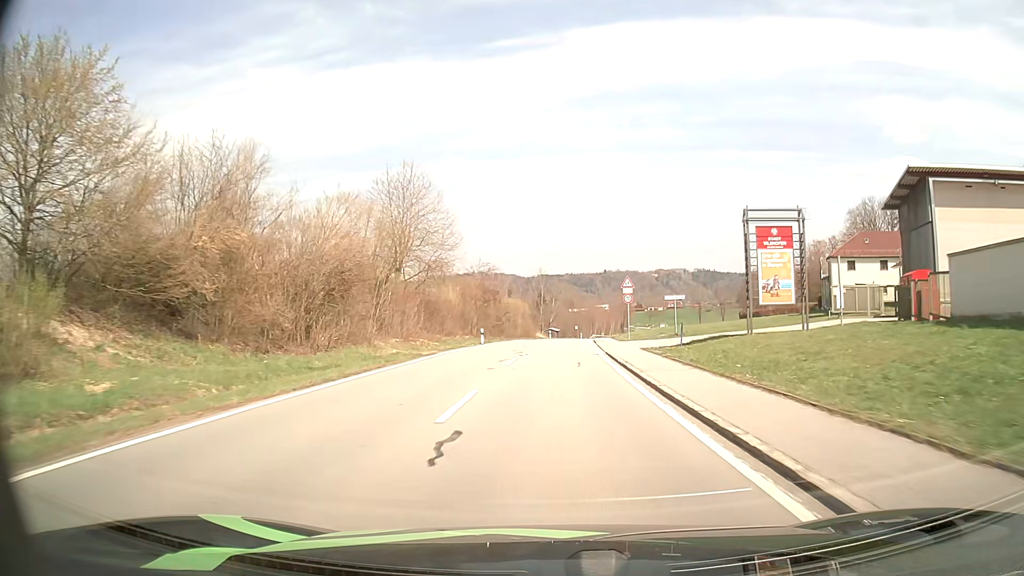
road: tertiary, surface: asphalt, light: Day
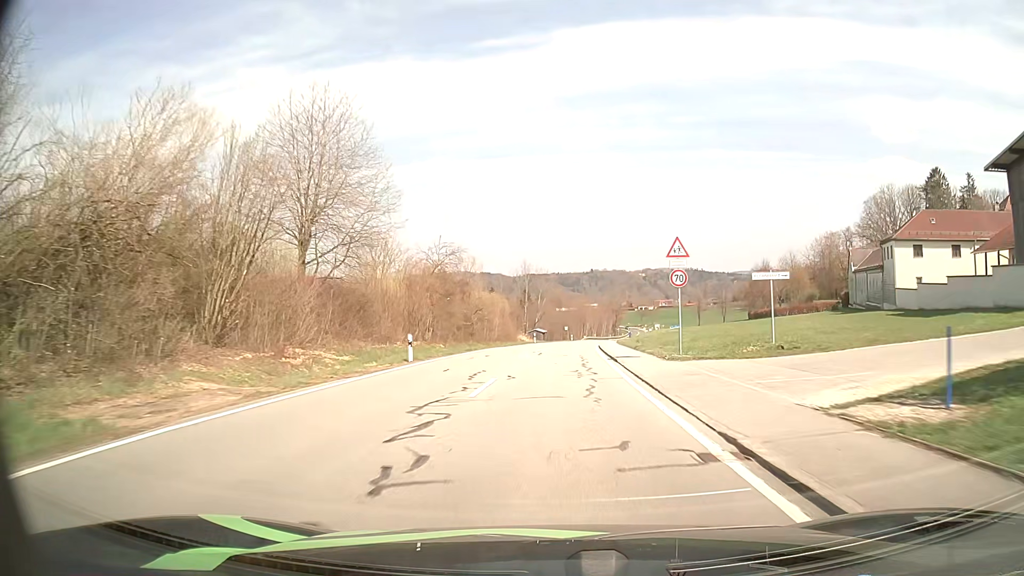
(+0.2, +20.5) m; +1°
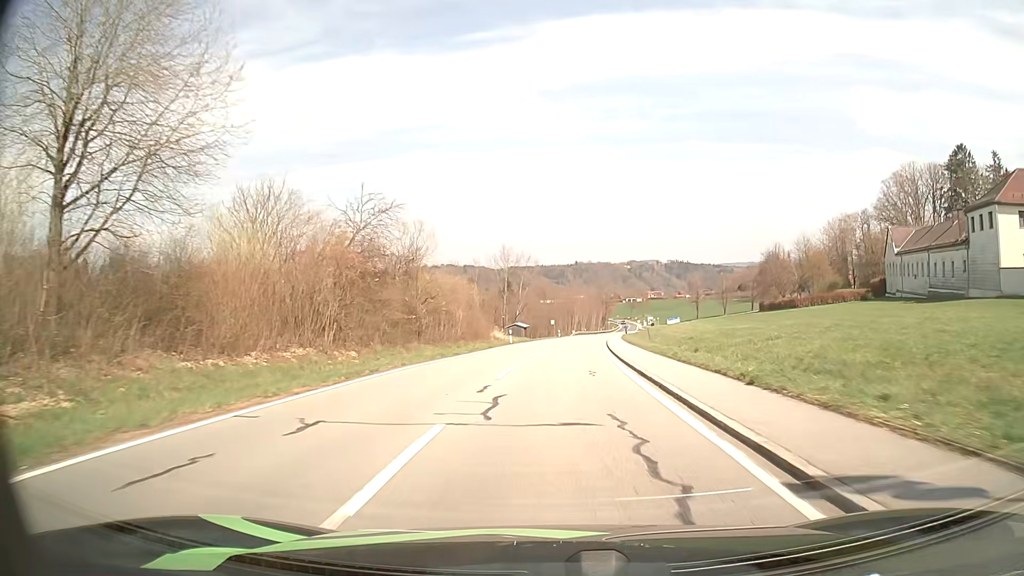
(+0.3, +20.7) m; +1°
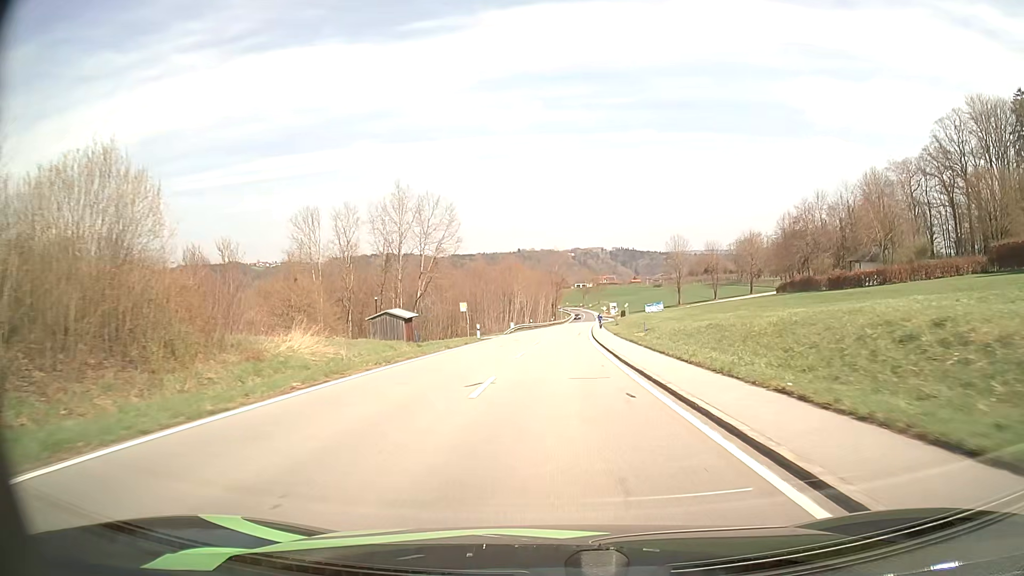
(+2.4, +52.1) m; +5°
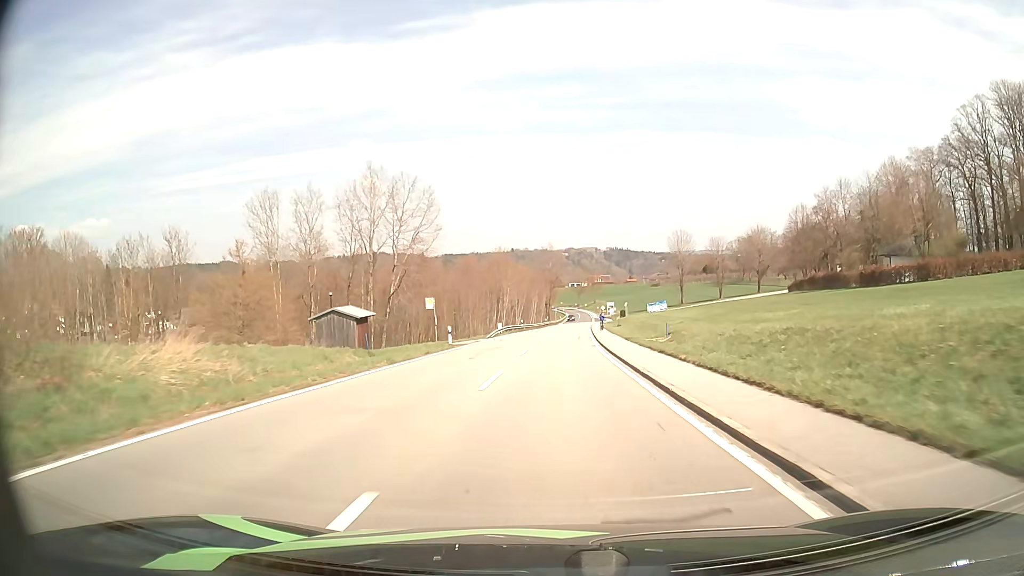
(0.0, +10.5) m; 0°
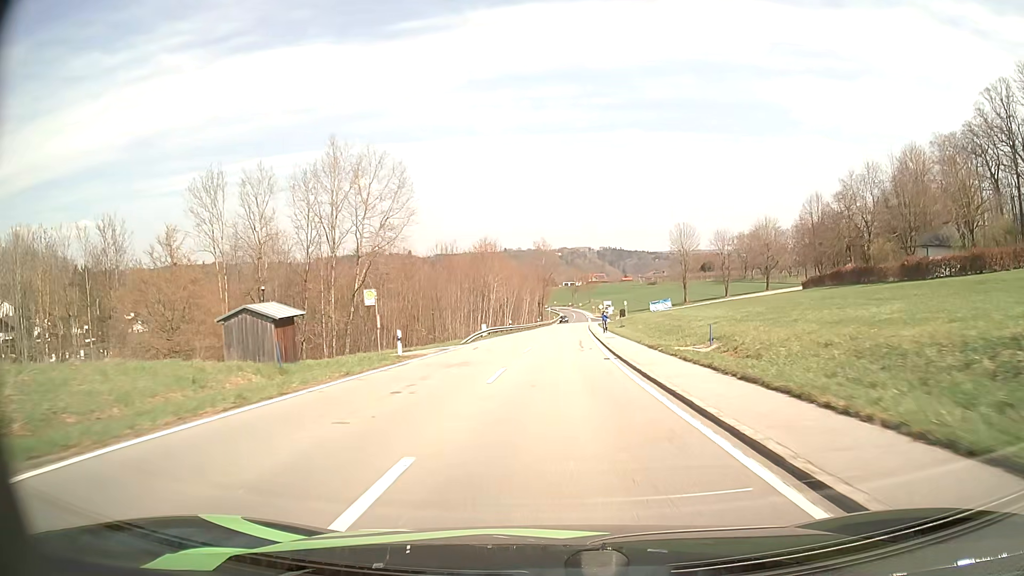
(+0.1, +10.6) m; +1°
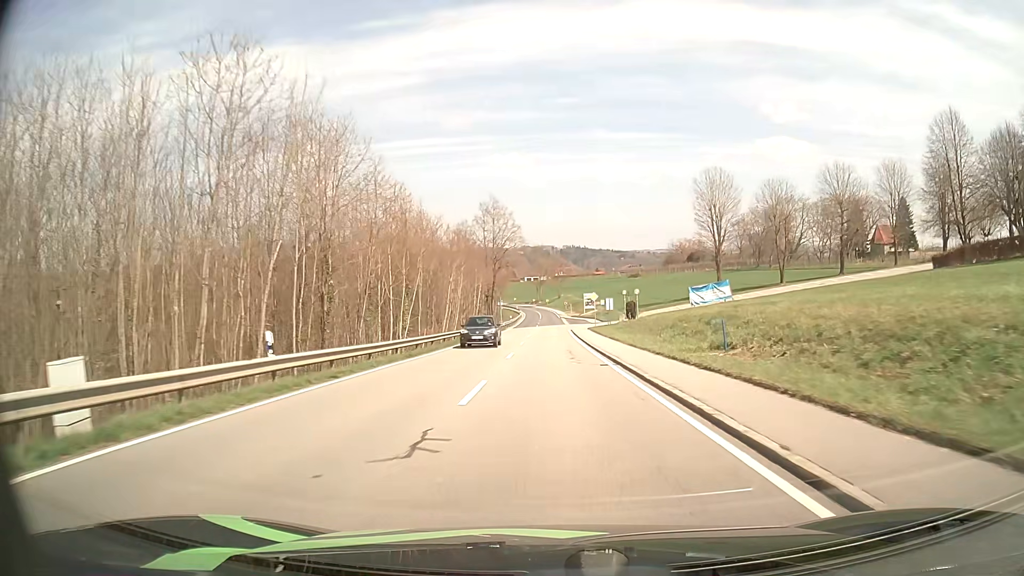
(+1.3, +51.8) m; +3°
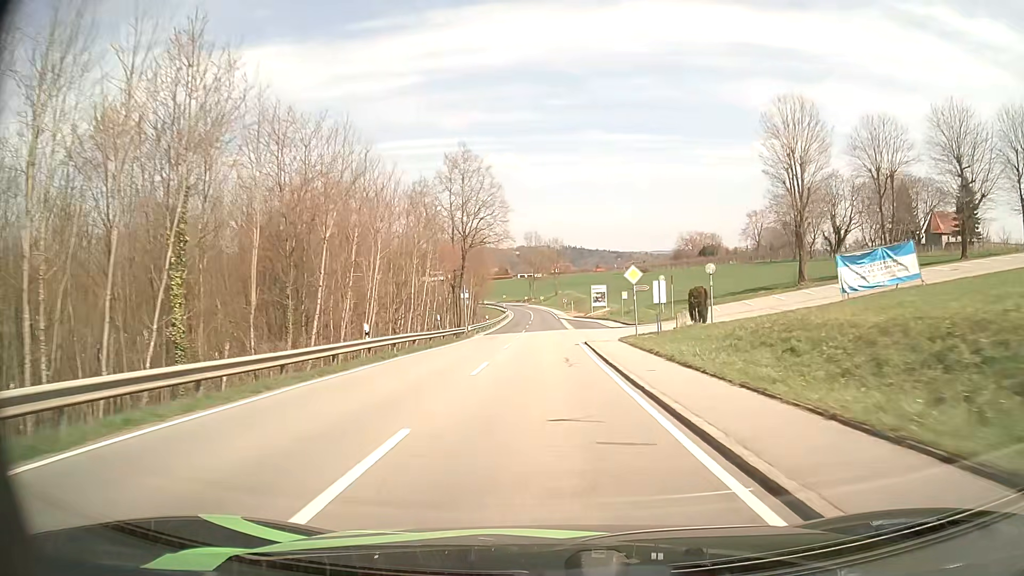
(+0.2, +30.8) m; +1°
(0, +10) (0, +20) (0, +30) (0, +40) (0, +50) (0, +60) (0, +70) (-1, +80) (-1, +90) (-1, +100) m
